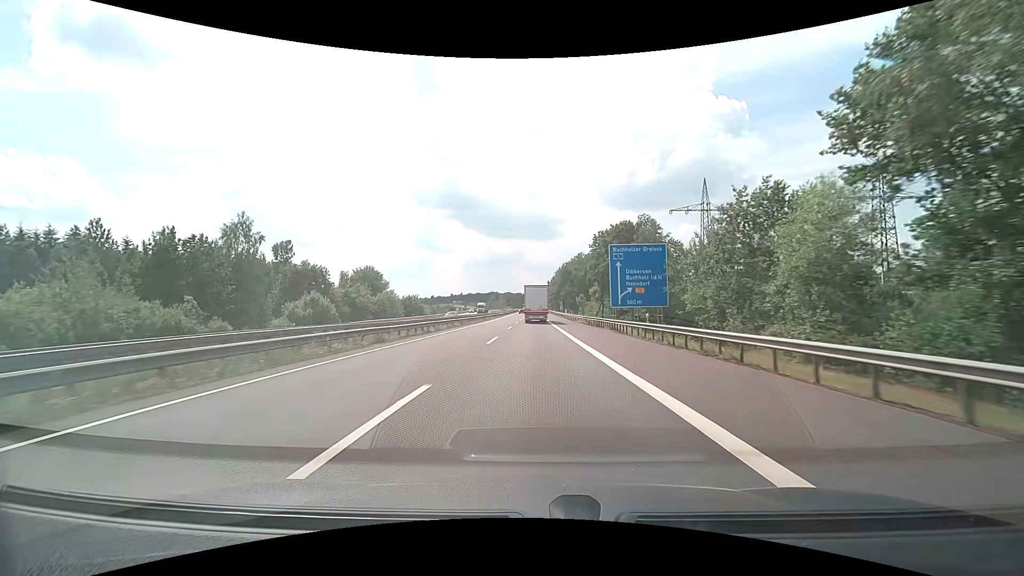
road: motorway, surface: asphalt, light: Day
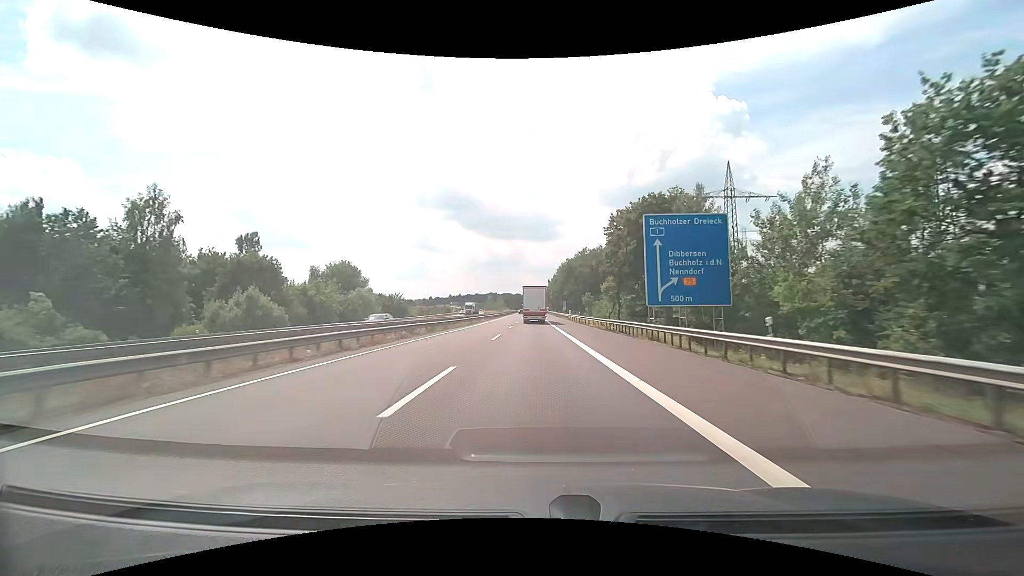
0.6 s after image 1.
(-0.1, +14.5) m; 0°
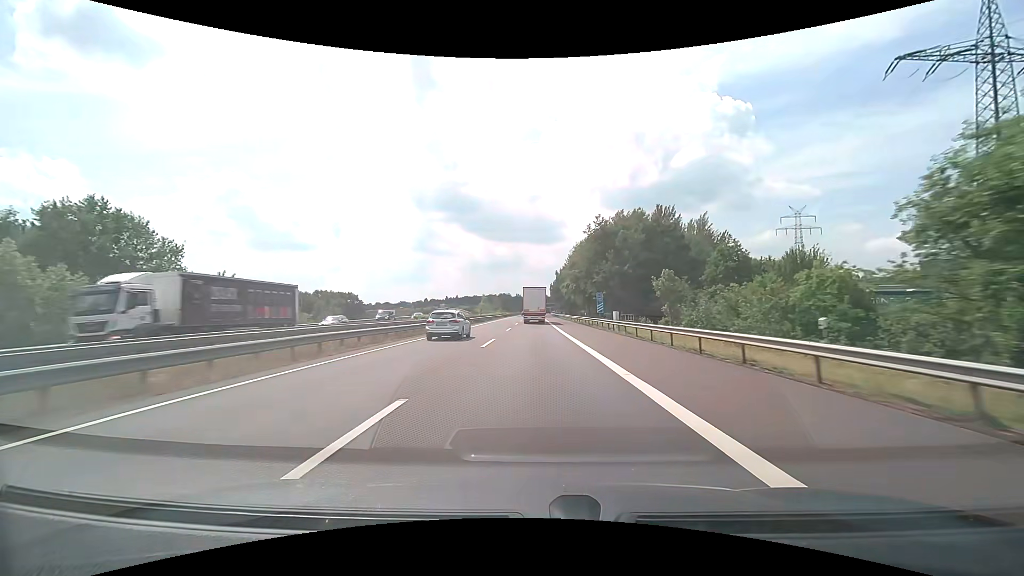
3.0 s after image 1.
(+0.1, +58.0) m; 0°
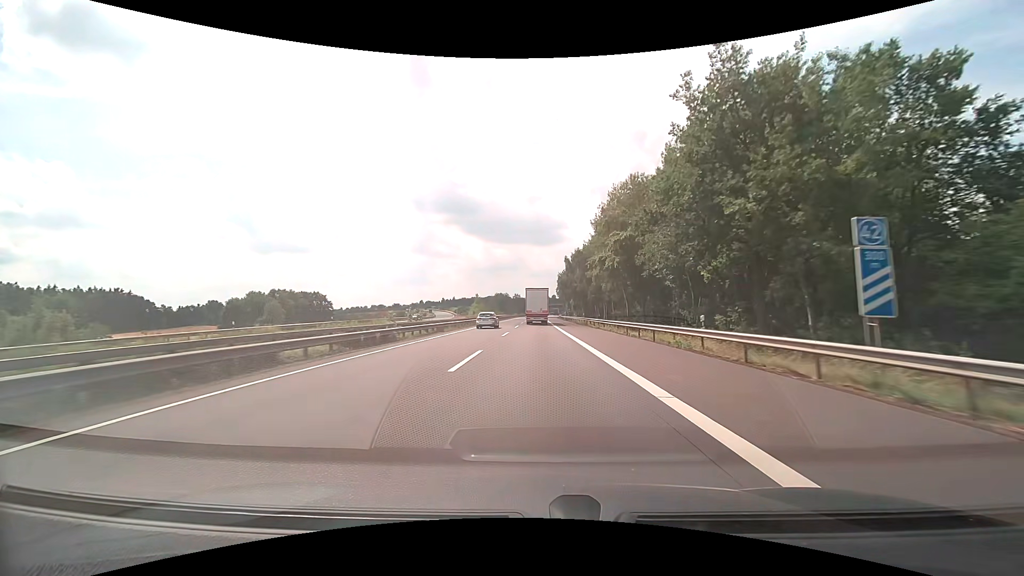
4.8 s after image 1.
(0.0, +43.6) m; 0°
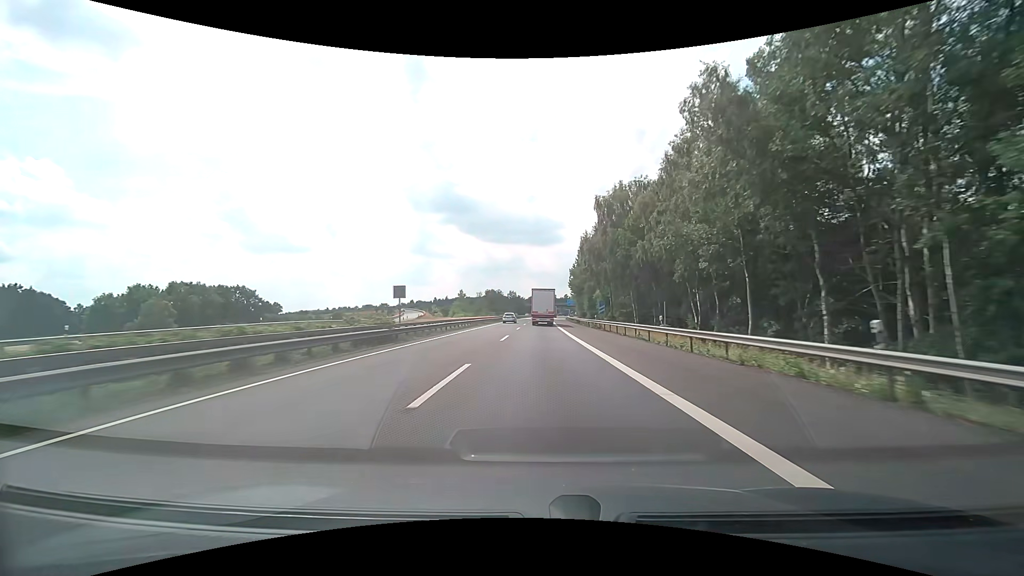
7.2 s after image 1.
(0.0, +58.3) m; 0°
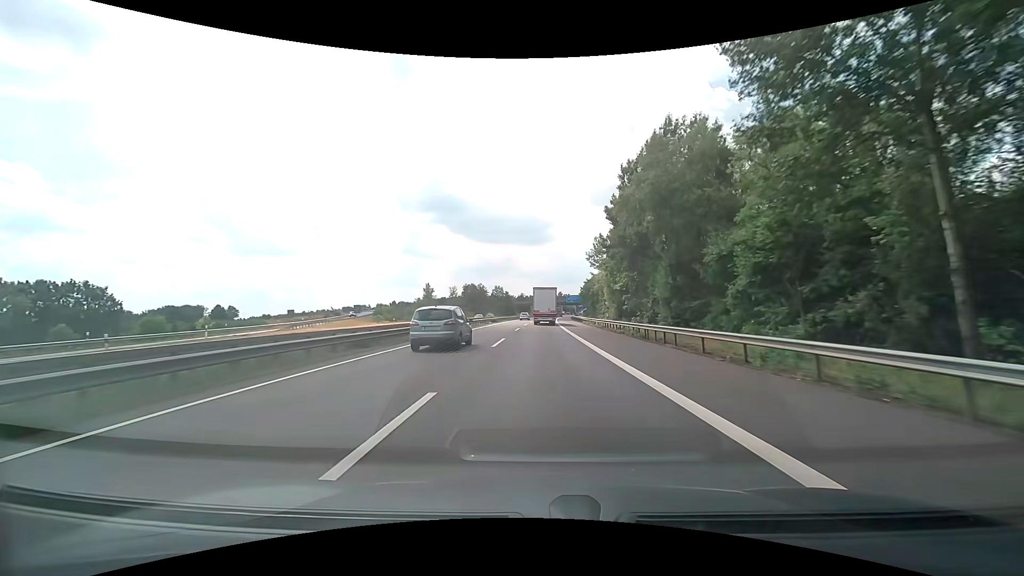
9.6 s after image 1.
(+0.3, +57.9) m; +1°
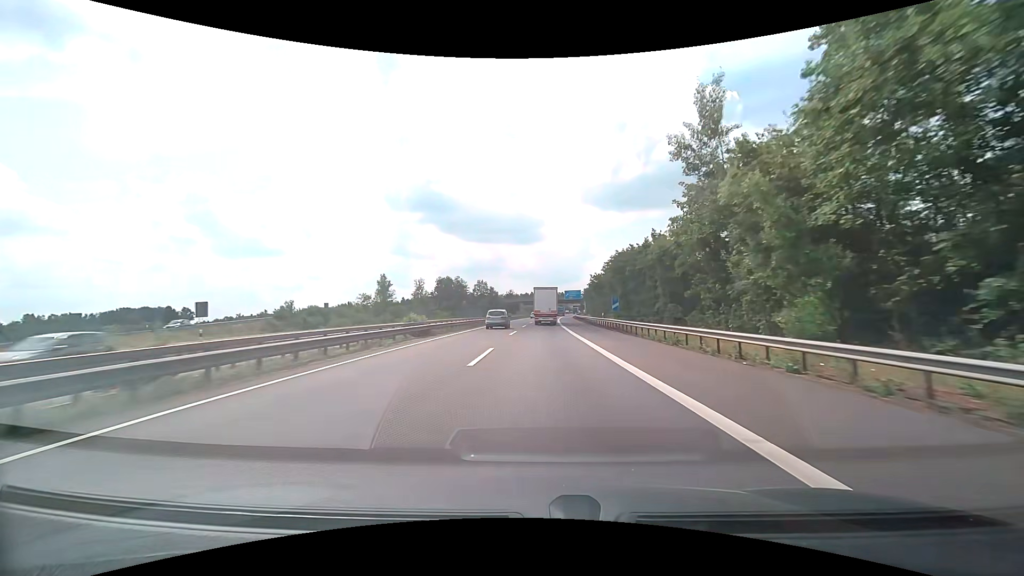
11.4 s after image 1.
(+0.2, +43.1) m; +1°
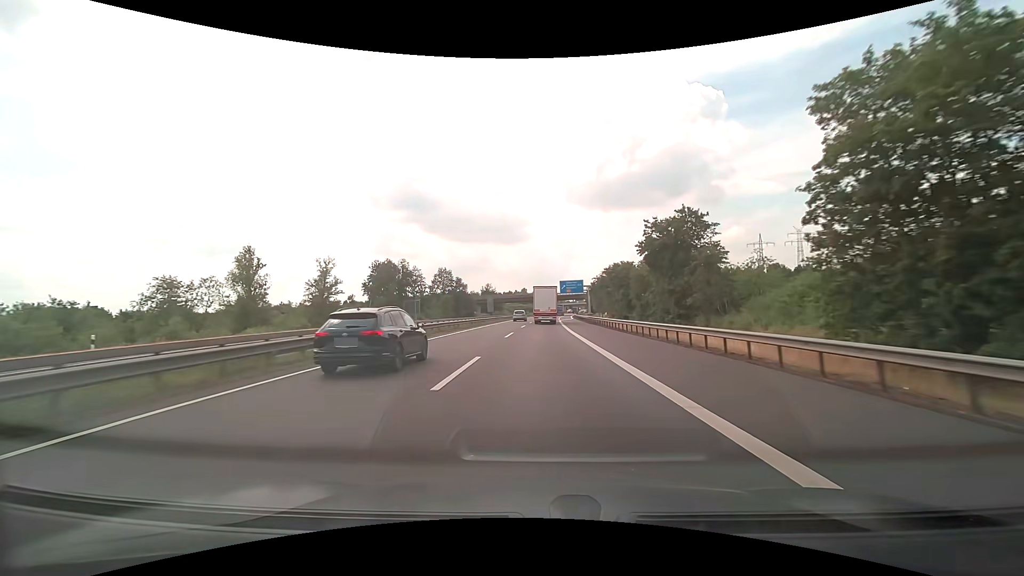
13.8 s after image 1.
(+0.8, +57.3) m; +2°
(0, +10) (0, +20) (0, +30) (0, +40) (+1, +50) (+1, +60) (+1, +70) (+2, +80) (+3, +90) (+3, +100) m
